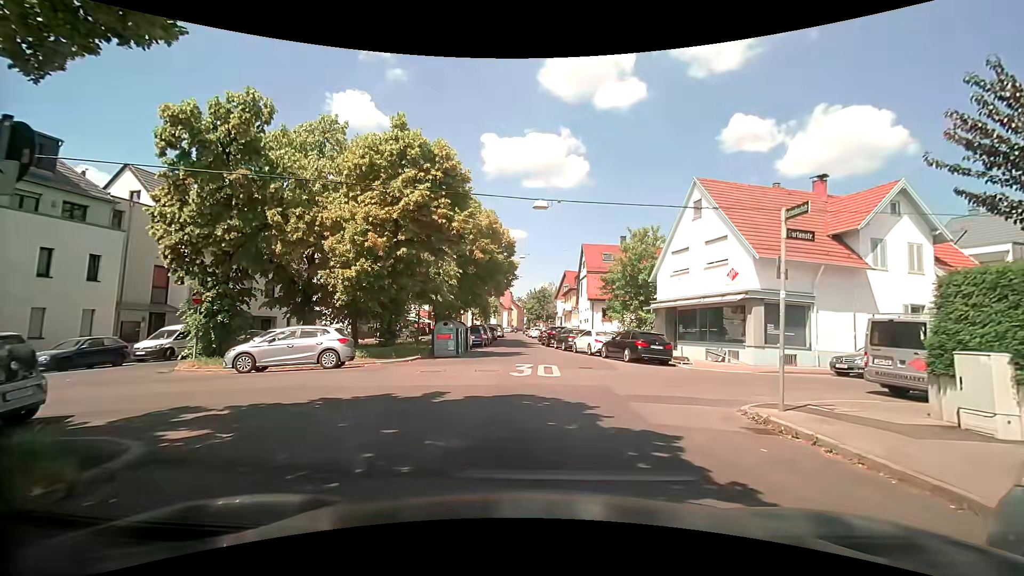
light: Day
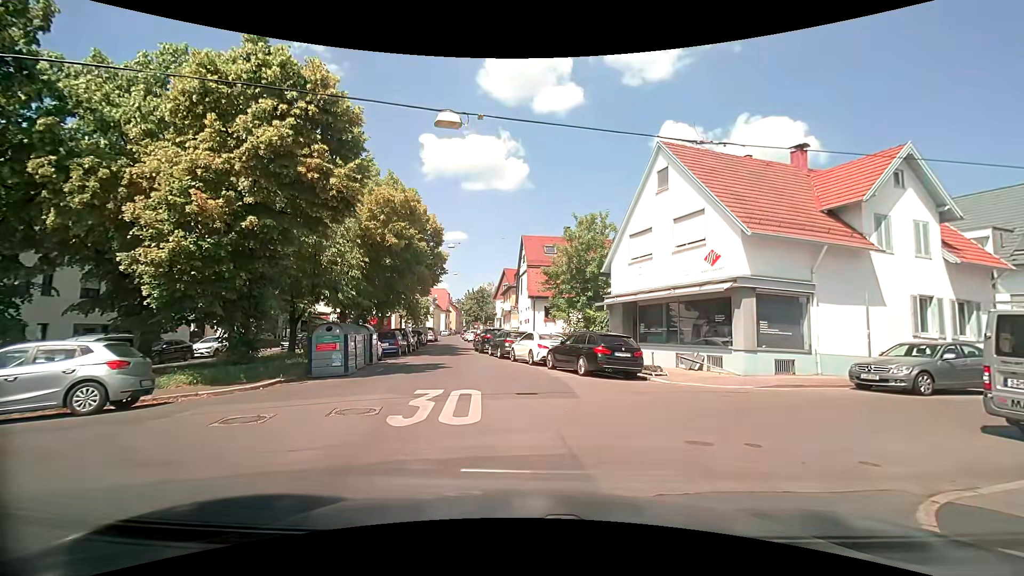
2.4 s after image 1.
(+0.7, +5.9) m; +8°
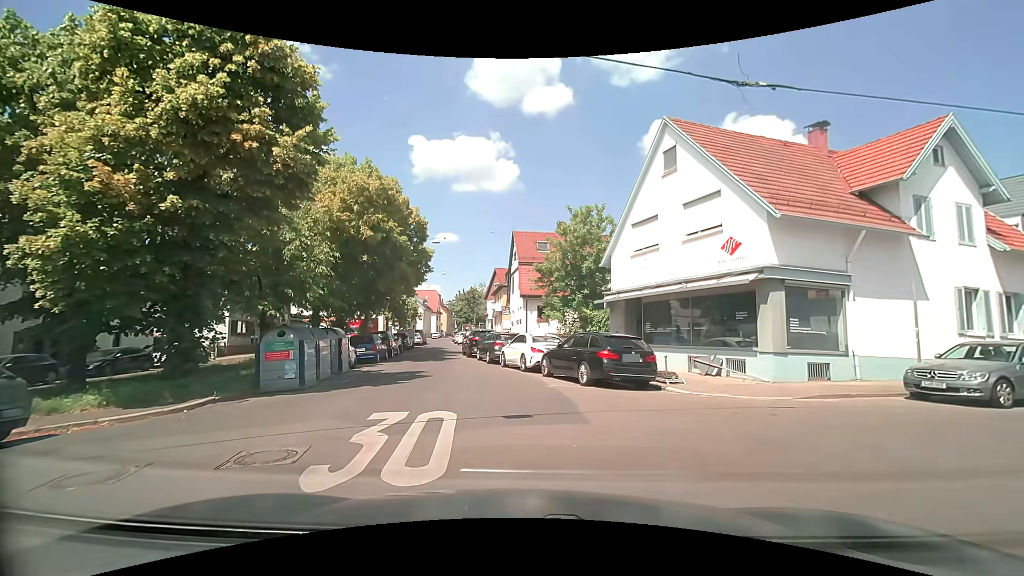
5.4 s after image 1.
(0.0, +2.5) m; 0°
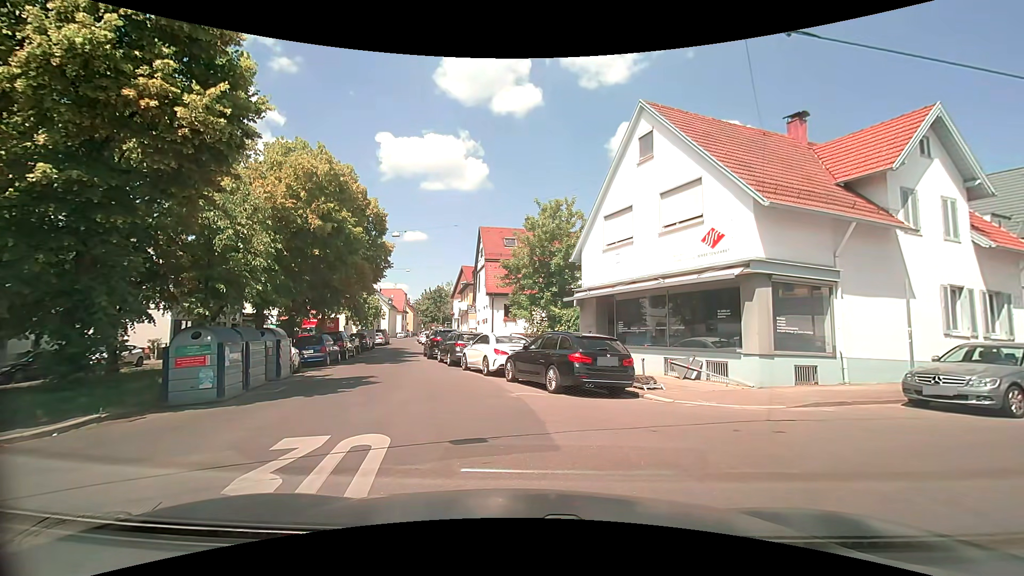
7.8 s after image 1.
(+0.1, +1.6) m; +4°
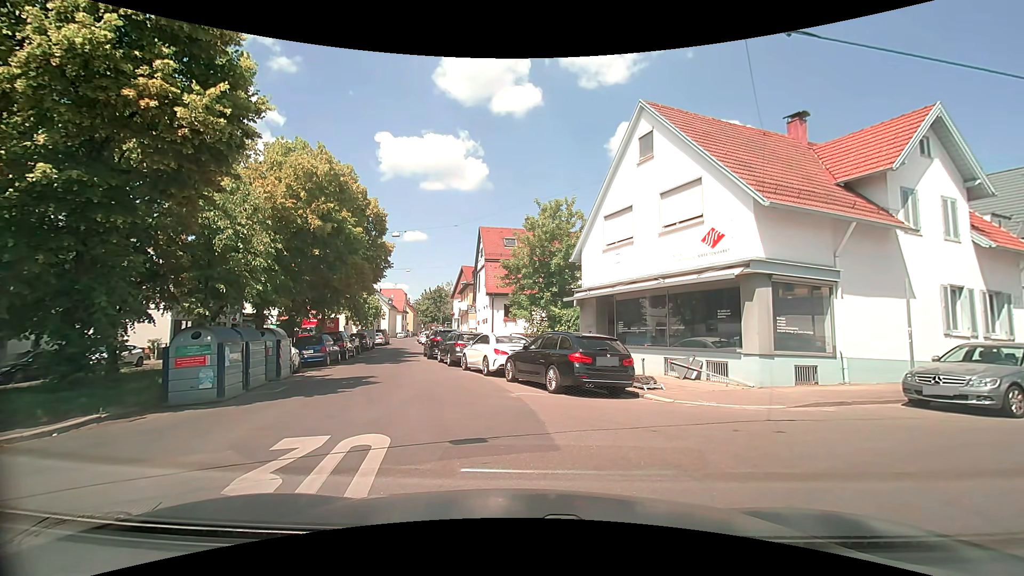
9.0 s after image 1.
(0.0, 0.0) m; 0°
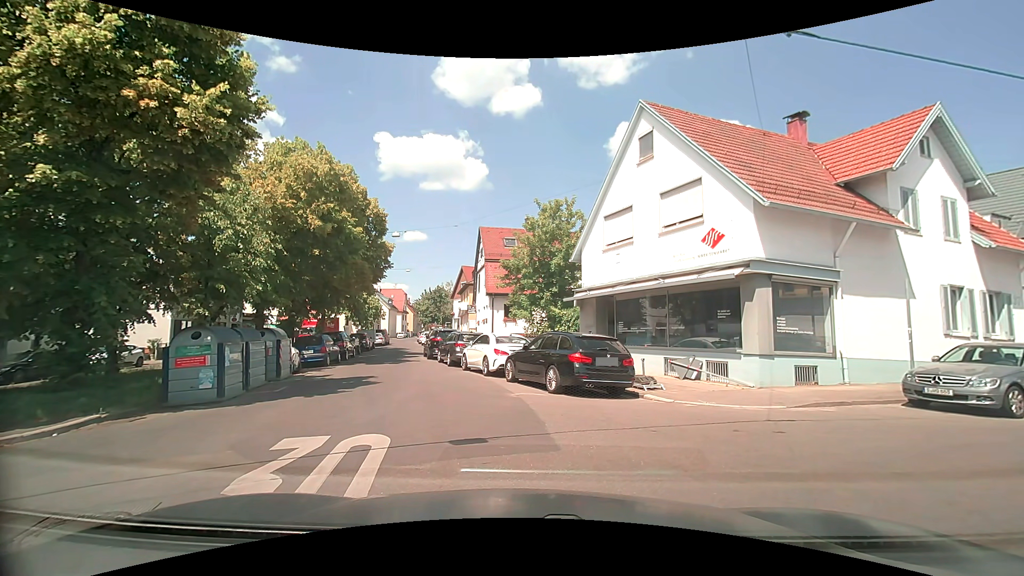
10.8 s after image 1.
(0.0, 0.0) m; 0°
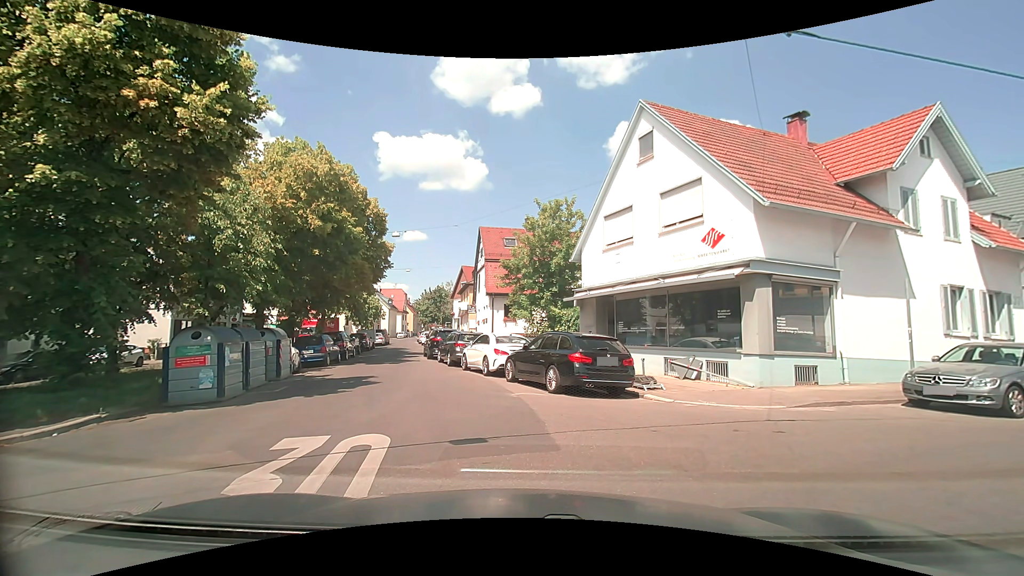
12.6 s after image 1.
(0.0, 0.0) m; 0°
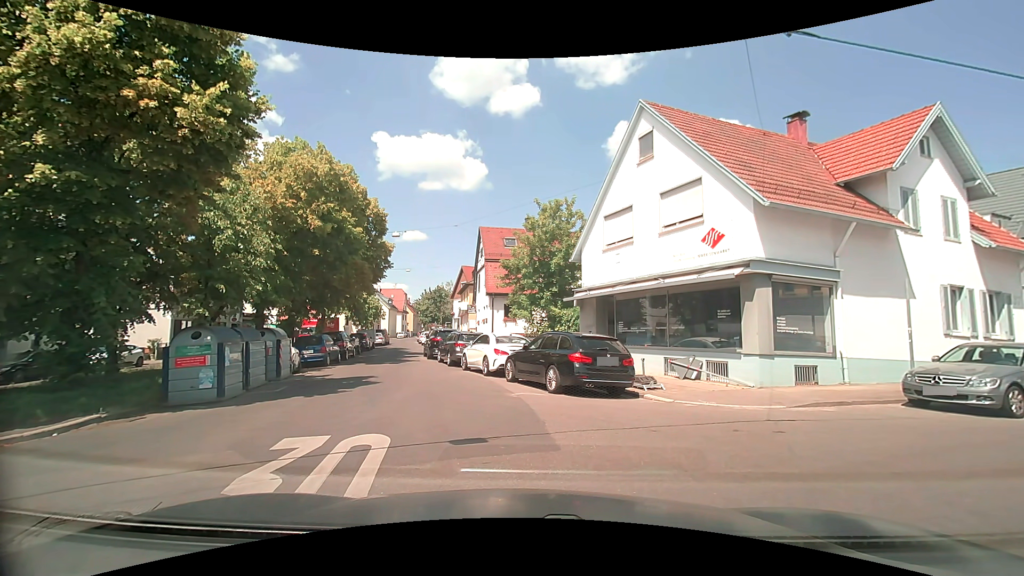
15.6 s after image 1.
(0.0, 0.0) m; 0°
